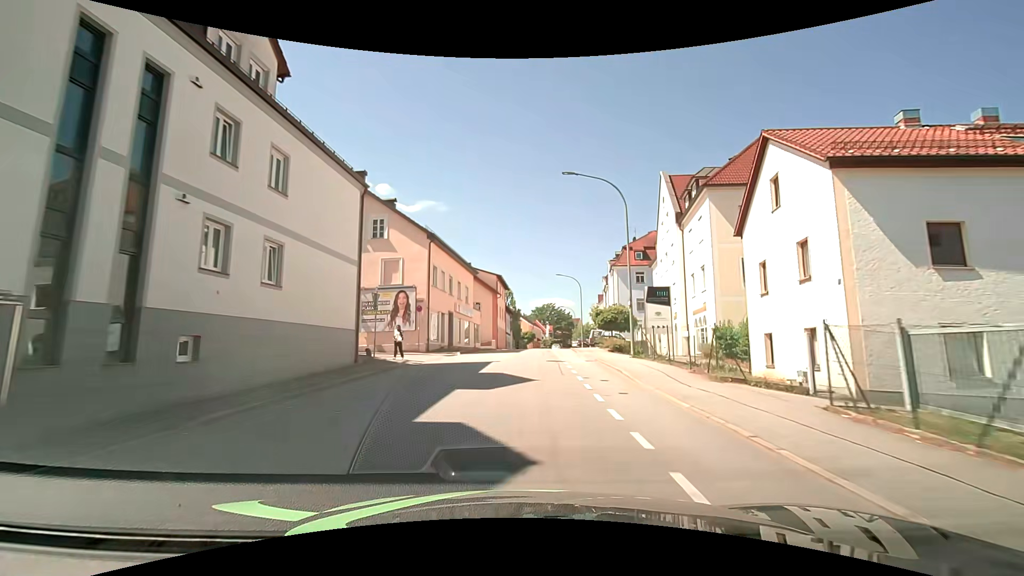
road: tertiary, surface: asphalt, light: Day
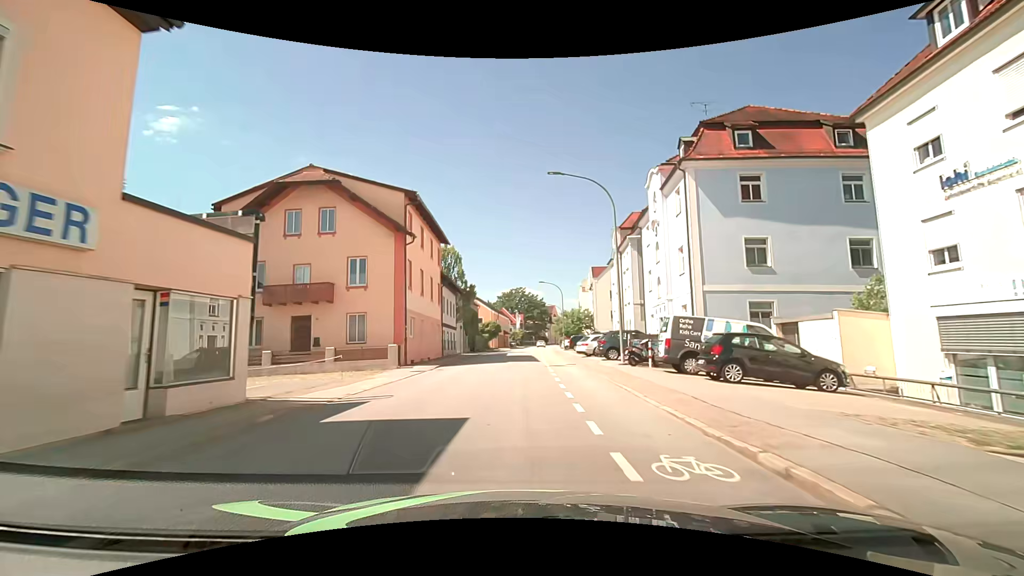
(+1.6, +37.2) m; +3°
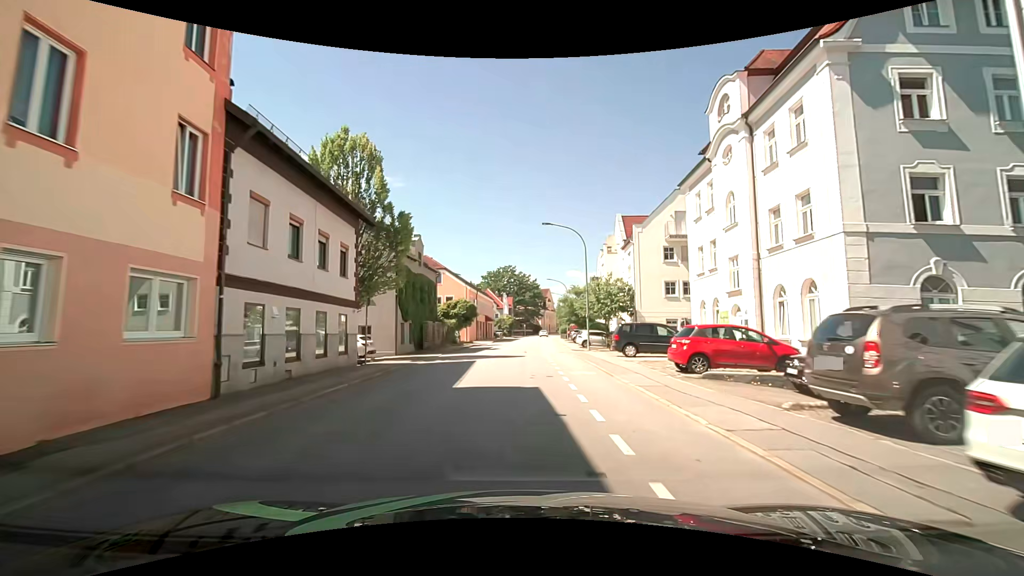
(+0.4, +29.4) m; 0°
(0, +10) (+1, +20) (+1, +30) (+1, +40) (+2, +50) (+3, +60) (+4, +70) (+5, +80) (+6, +90) (+7, +100) m
